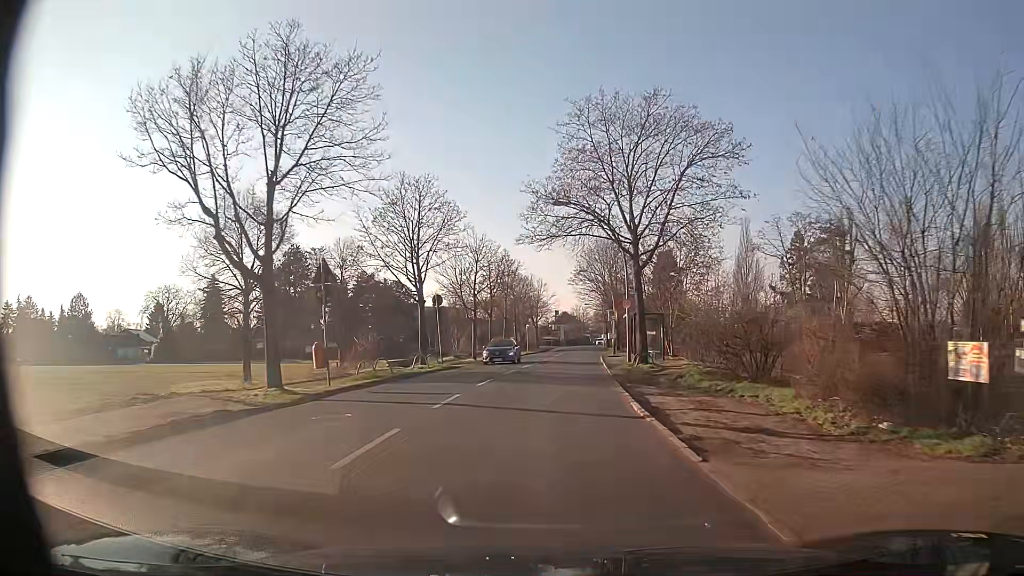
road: secondary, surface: asphalt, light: Day
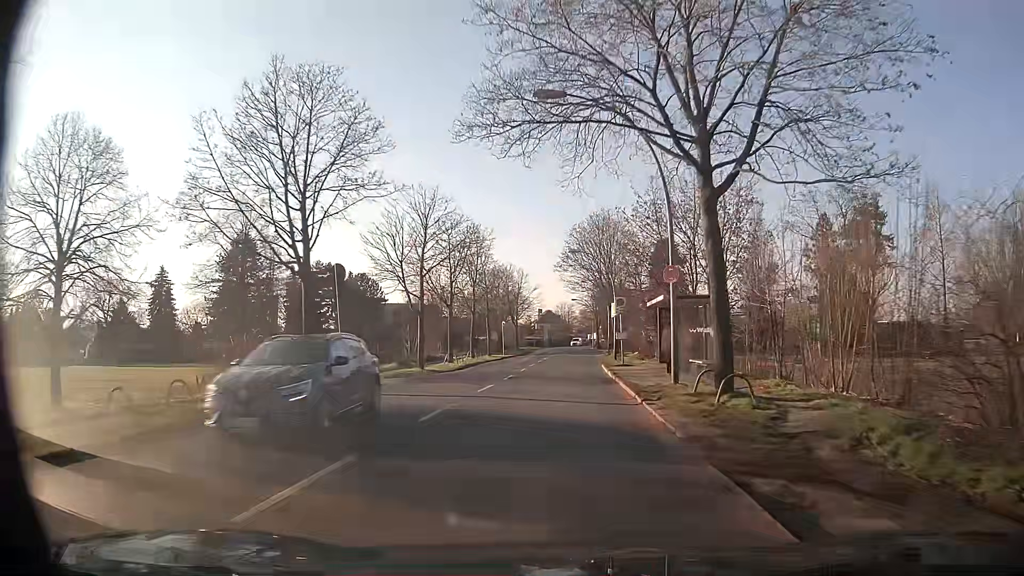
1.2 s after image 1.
(+0.1, +14.2) m; +1°
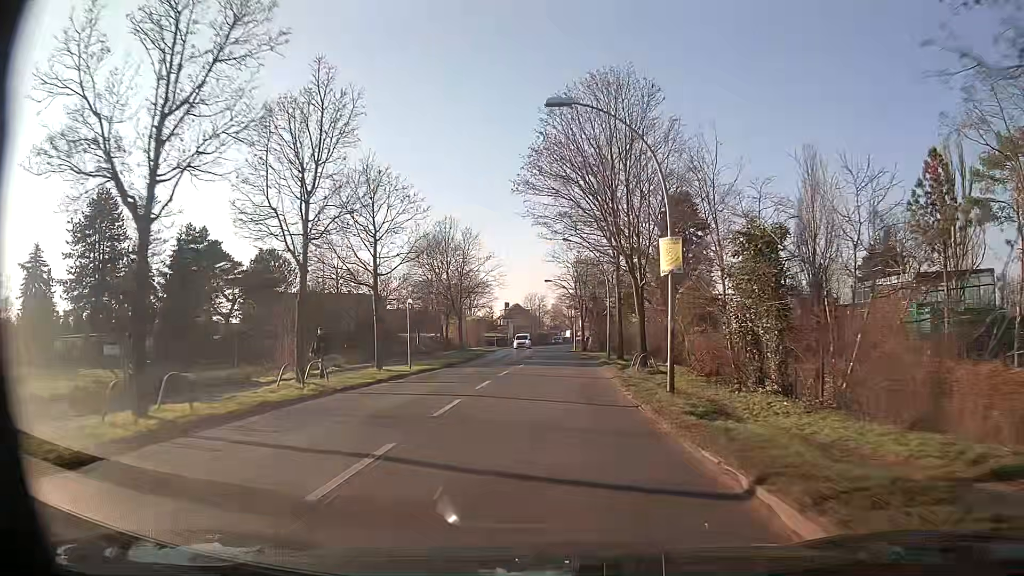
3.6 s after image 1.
(+0.6, +29.8) m; +2°
(0, +10) (0, +20) (+1, +30) (+1, +40) (+1, +50) (0, +60) (0, +70) (0, +80) (+1, +90) (+2, +100) m
